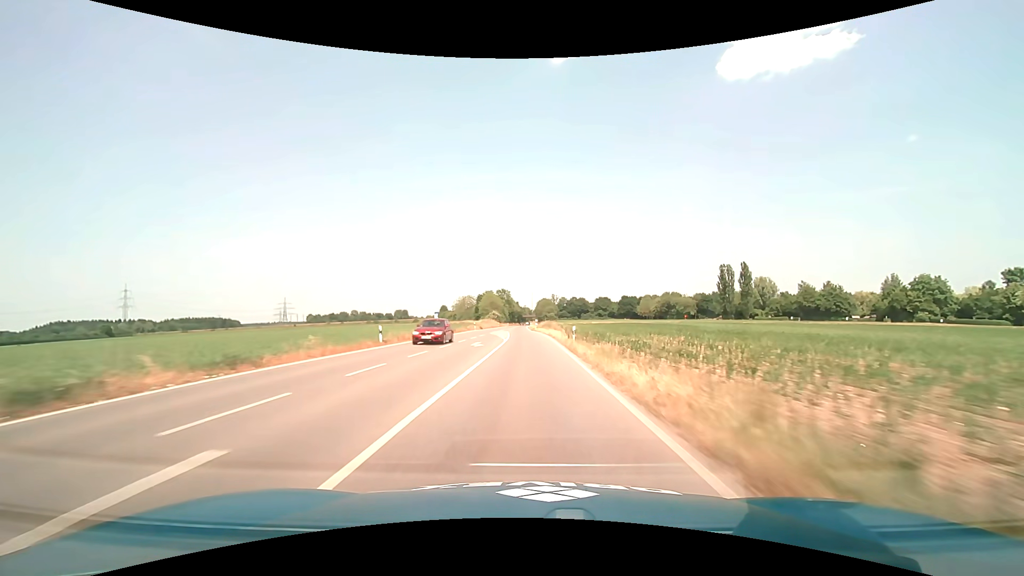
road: secondary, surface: asphalt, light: Day
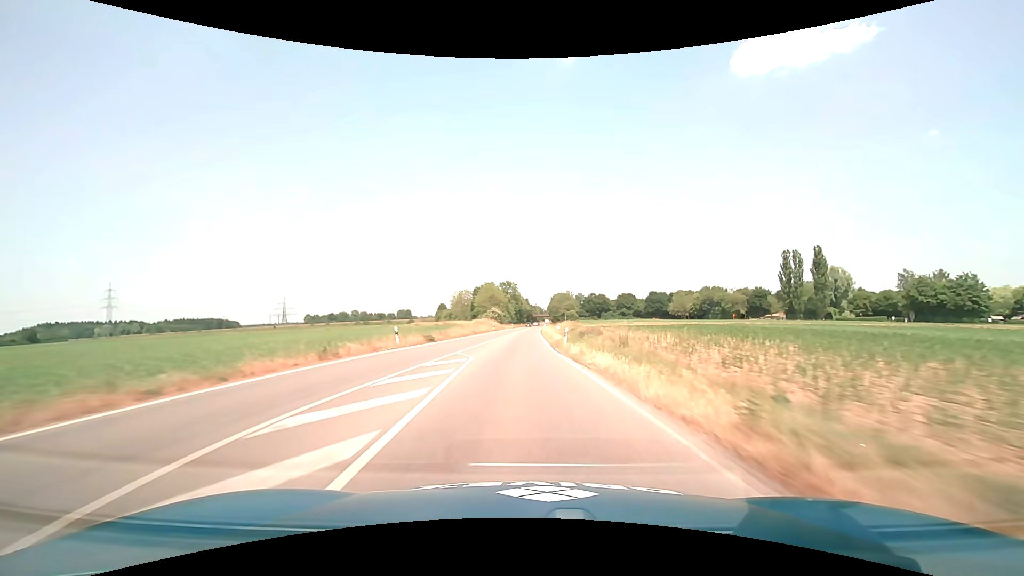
(-0.4, +46.6) m; -1°
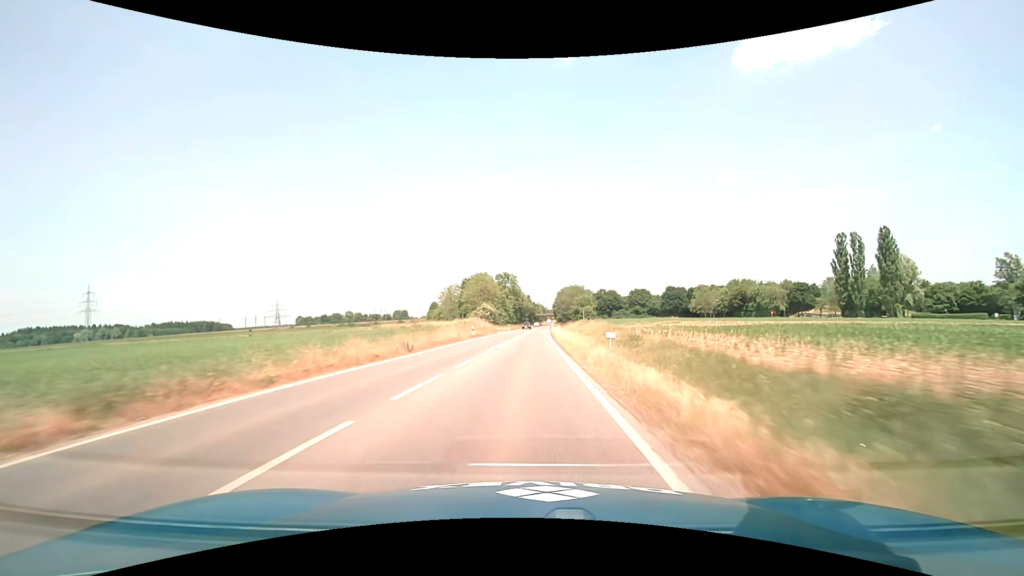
(-0.2, +30.9) m; 0°
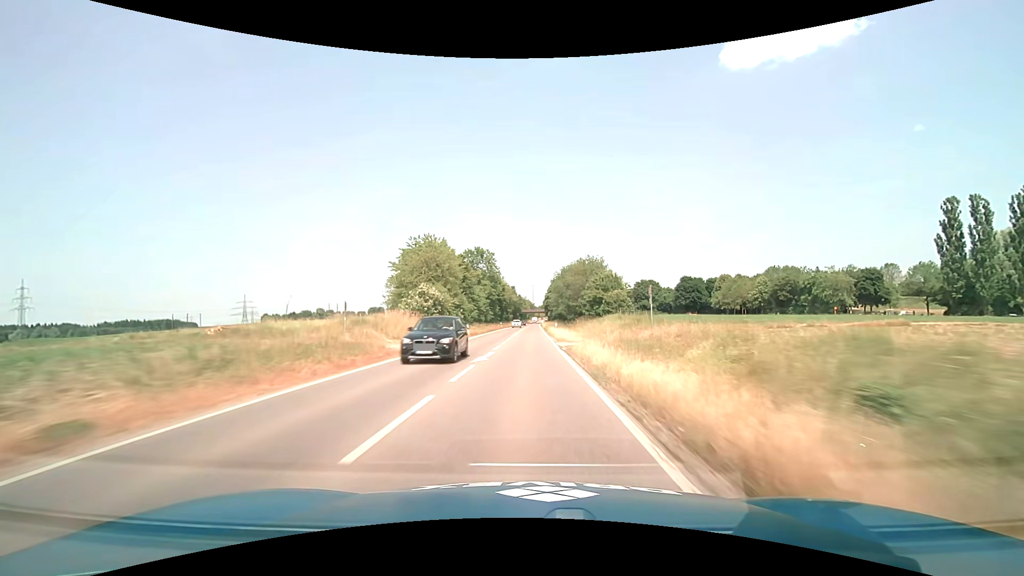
(+0.7, +46.3) m; +1°
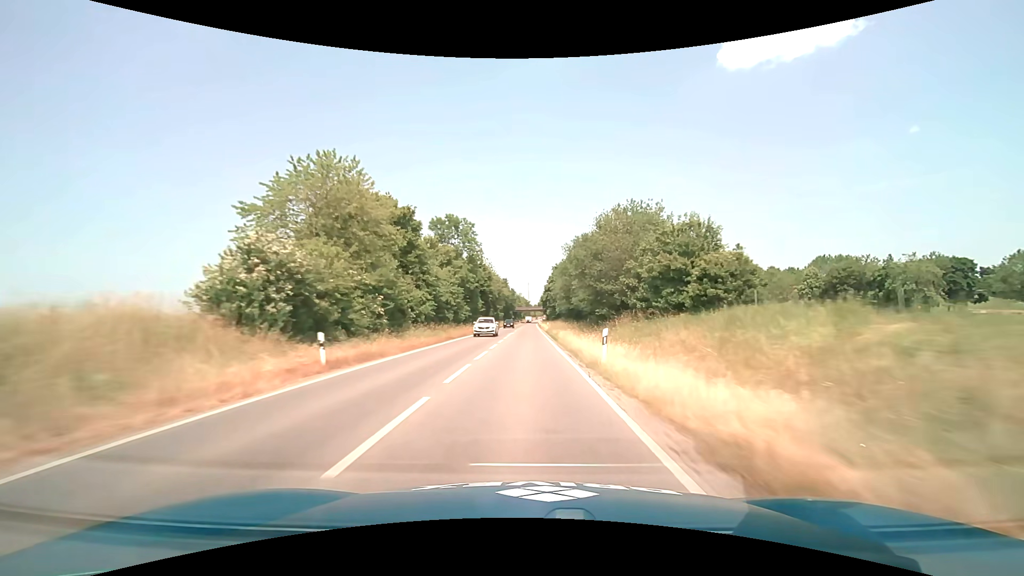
(+0.2, +30.8) m; +1°
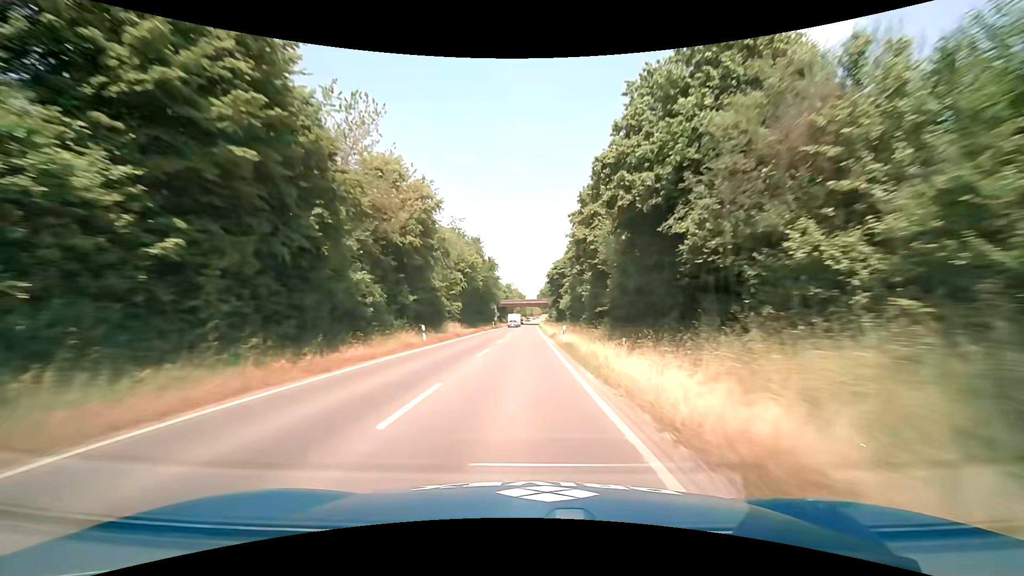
(+0.4, +76.9) m; +1°
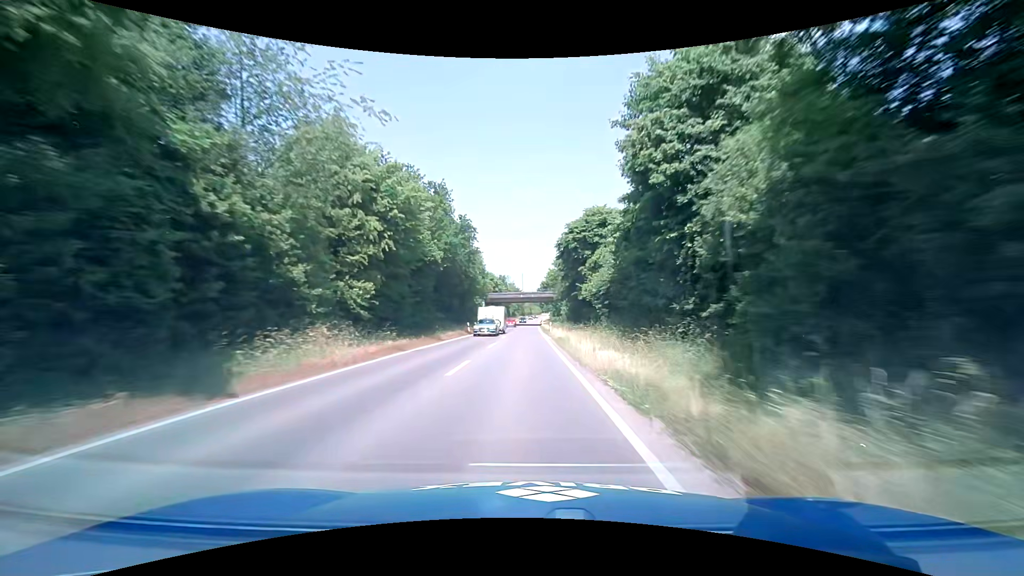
(0.0, +30.7) m; 0°
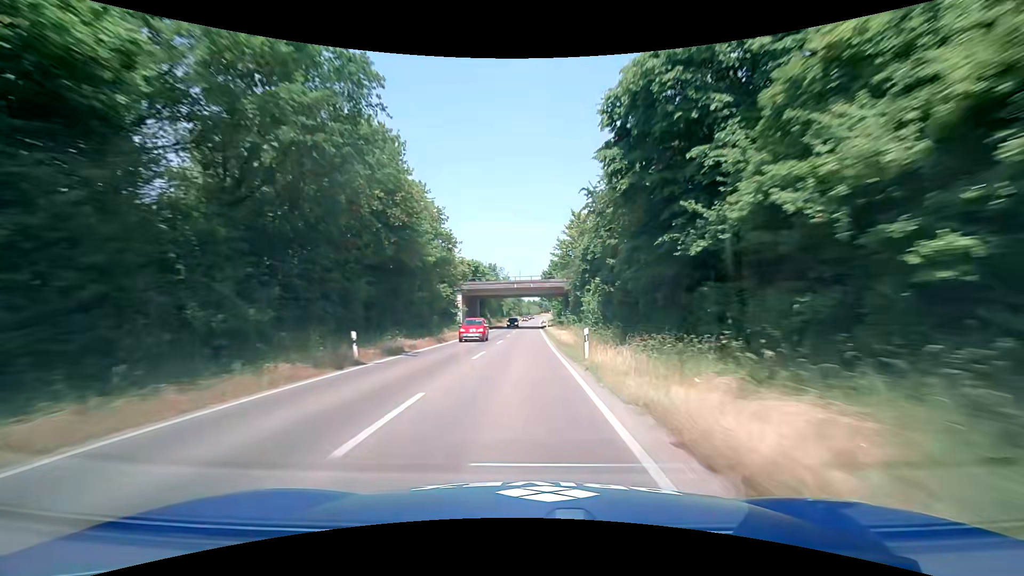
(-0.1, +30.6) m; 0°
(0, +10) (0, +20) (0, +30) (0, +40) (0, +50) (0, +60) (0, +70) (0, +80) (0, +90) (0, +100) m
